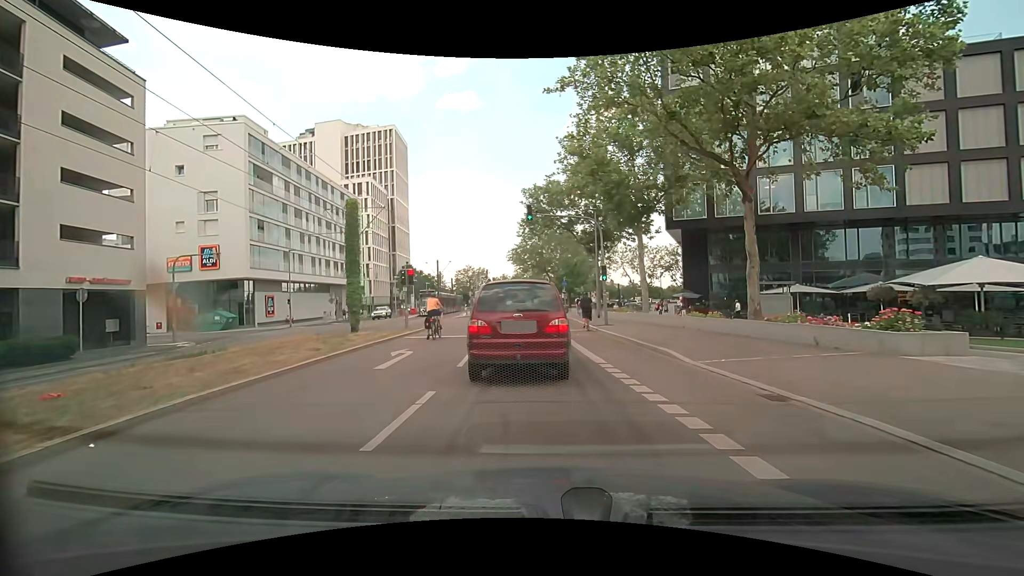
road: secondary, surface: asphalt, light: Day
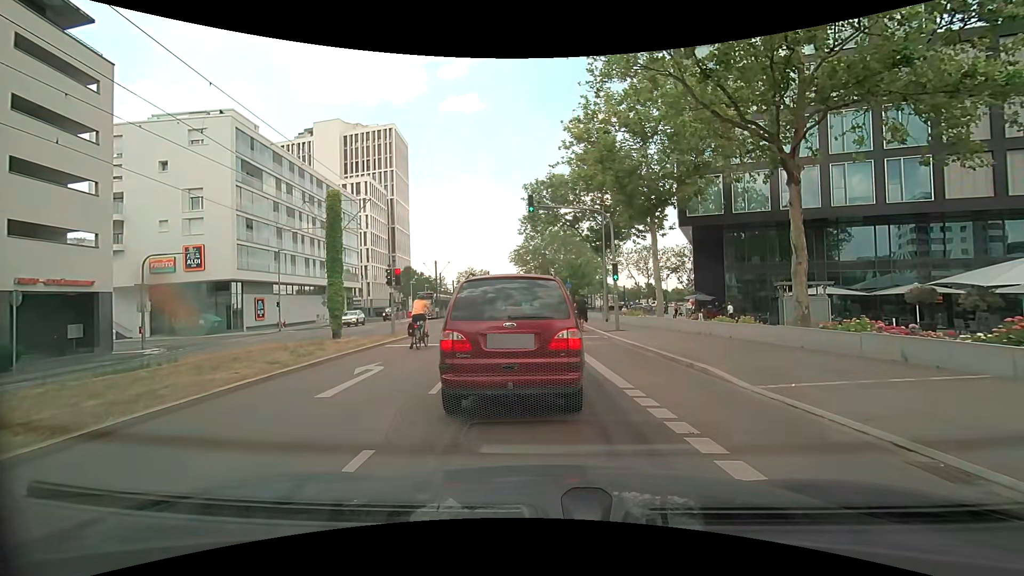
(0.0, +2.7) m; 0°
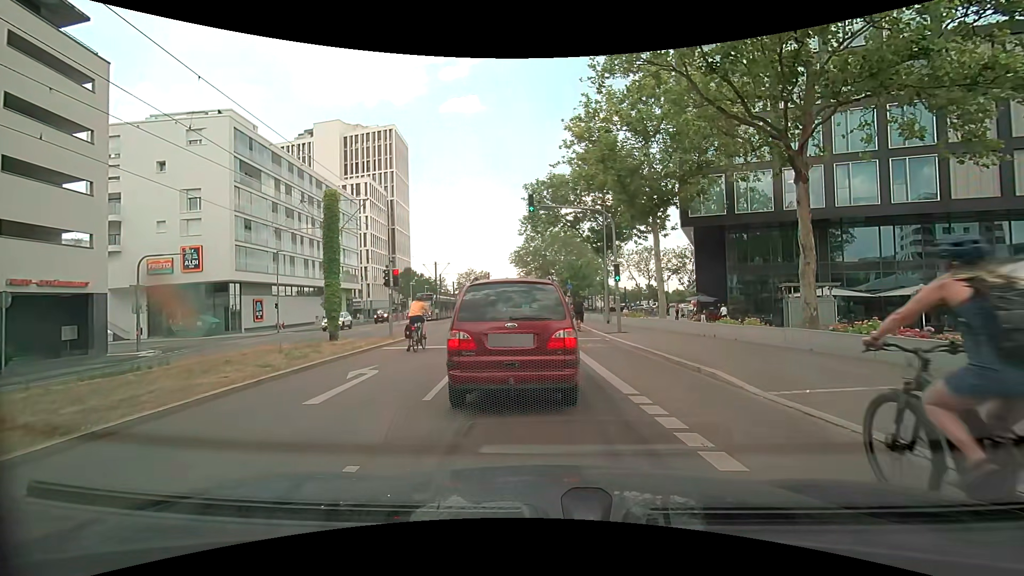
(0.0, +0.4) m; 0°
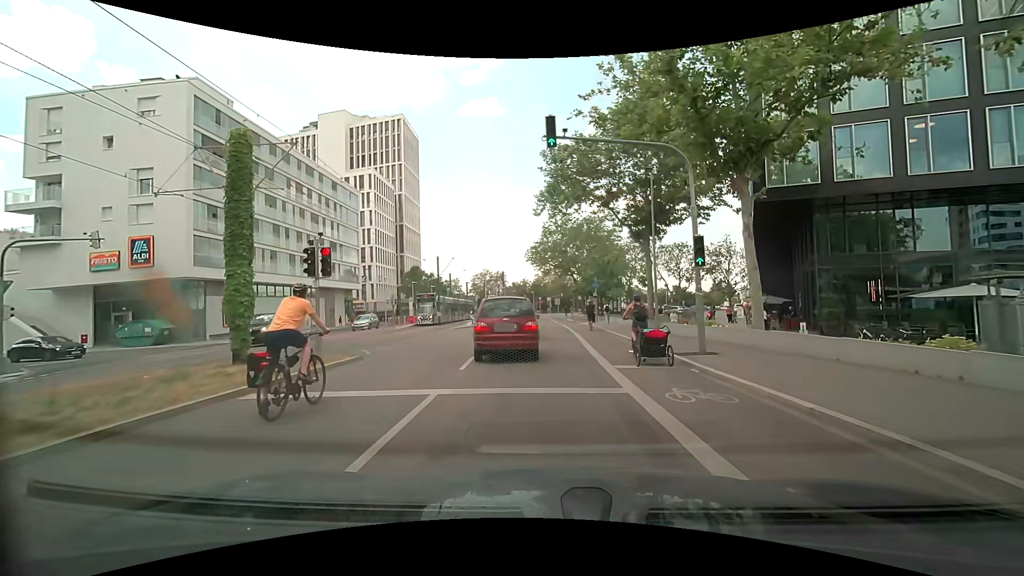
(-0.4, +9.9) m; -4°
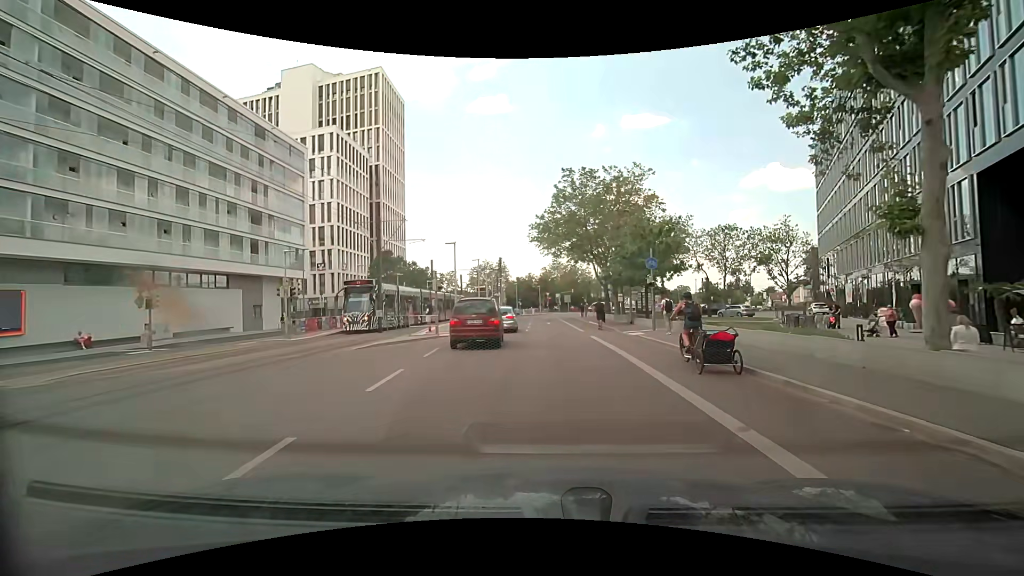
(+0.2, +21.4) m; +1°
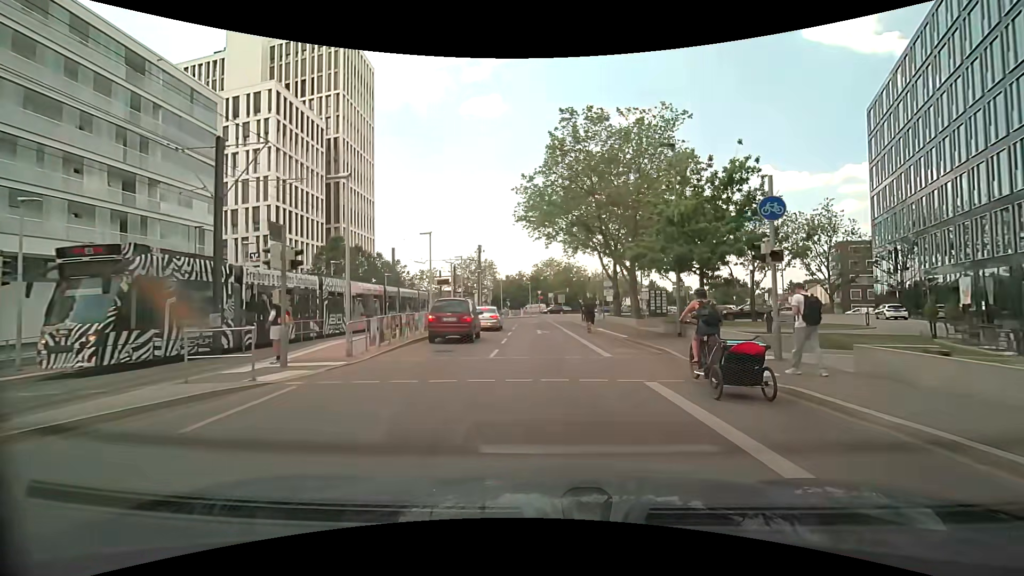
(+0.1, +15.0) m; 0°
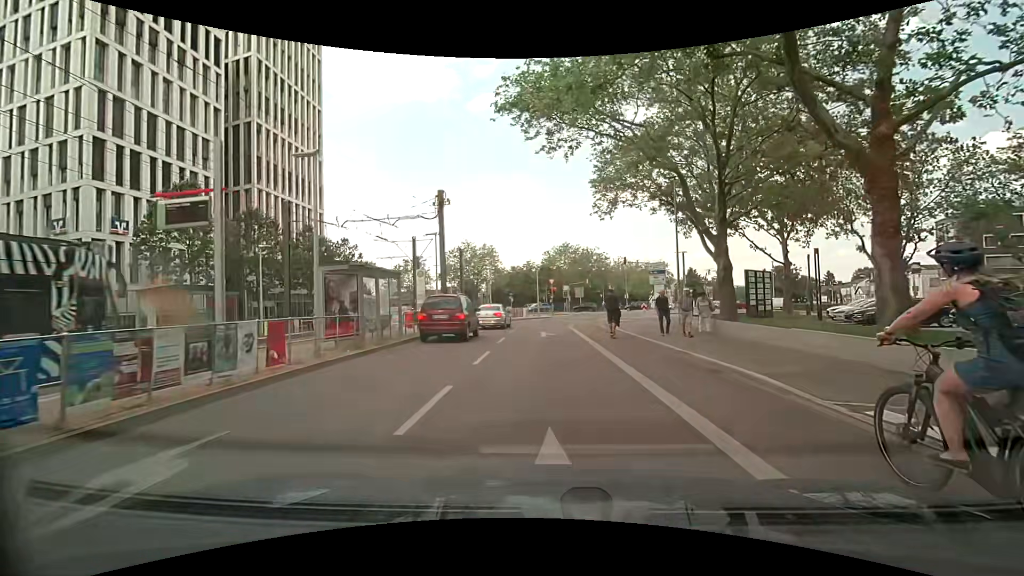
(+0.2, +25.6) m; 0°
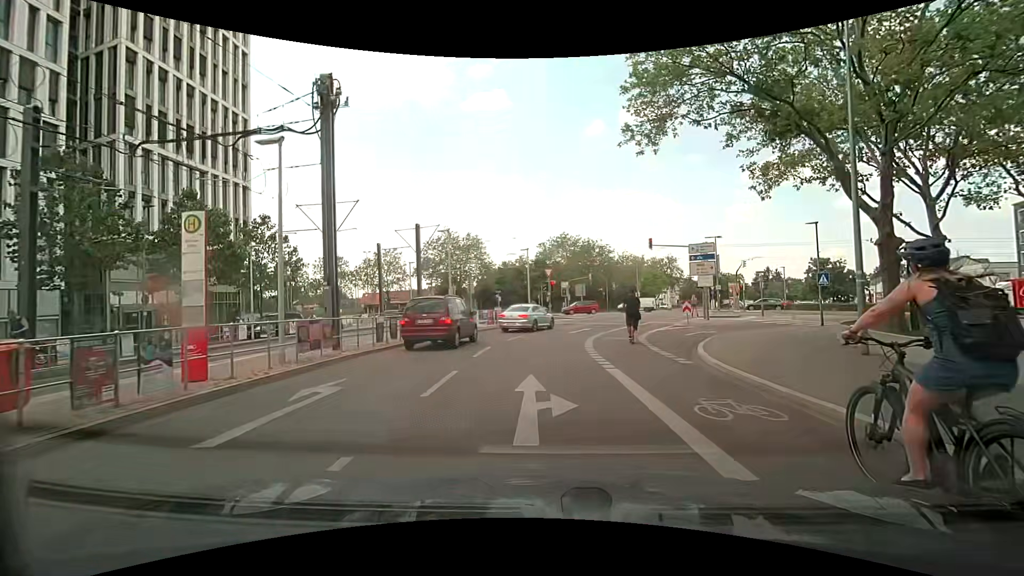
(0.0, +15.2) m; +1°
